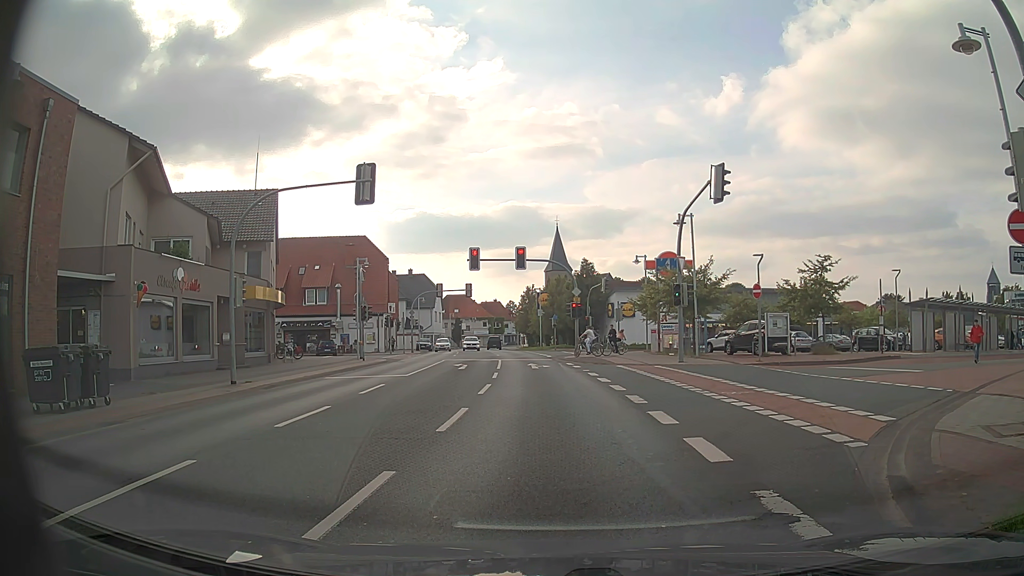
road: primary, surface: asphalt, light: Day
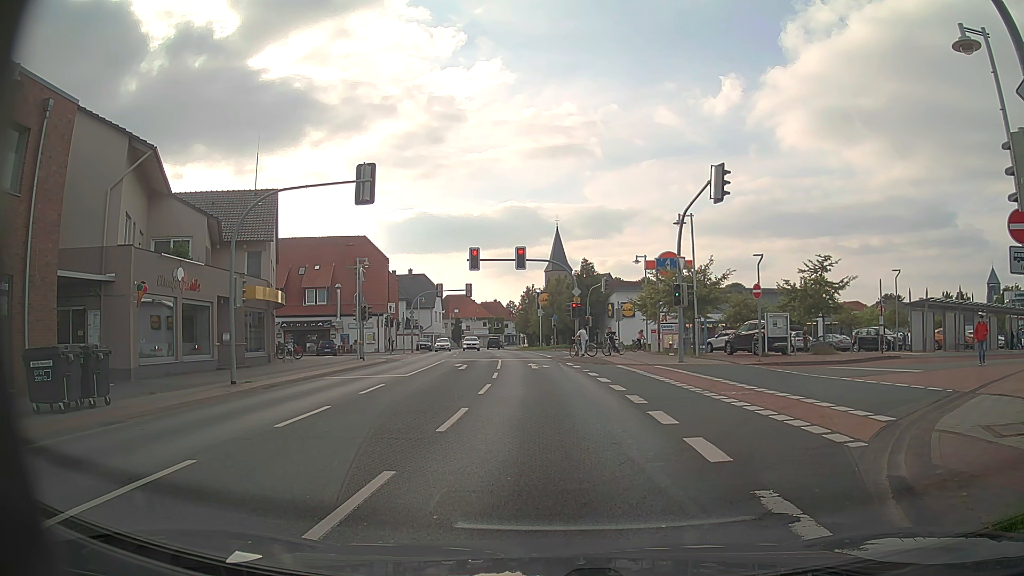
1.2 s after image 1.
(0.0, 0.0) m; 0°
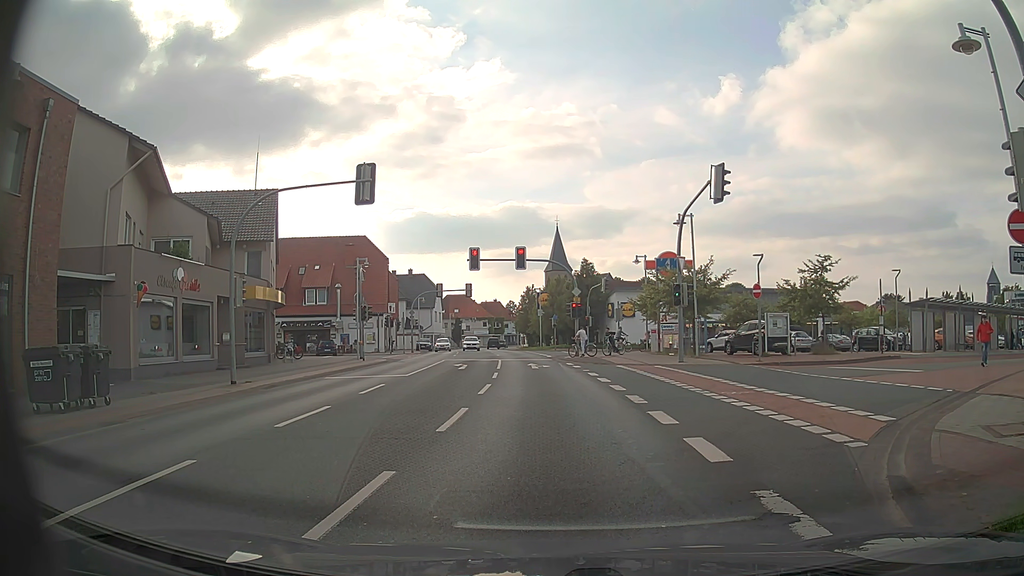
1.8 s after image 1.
(0.0, 0.0) m; 0°
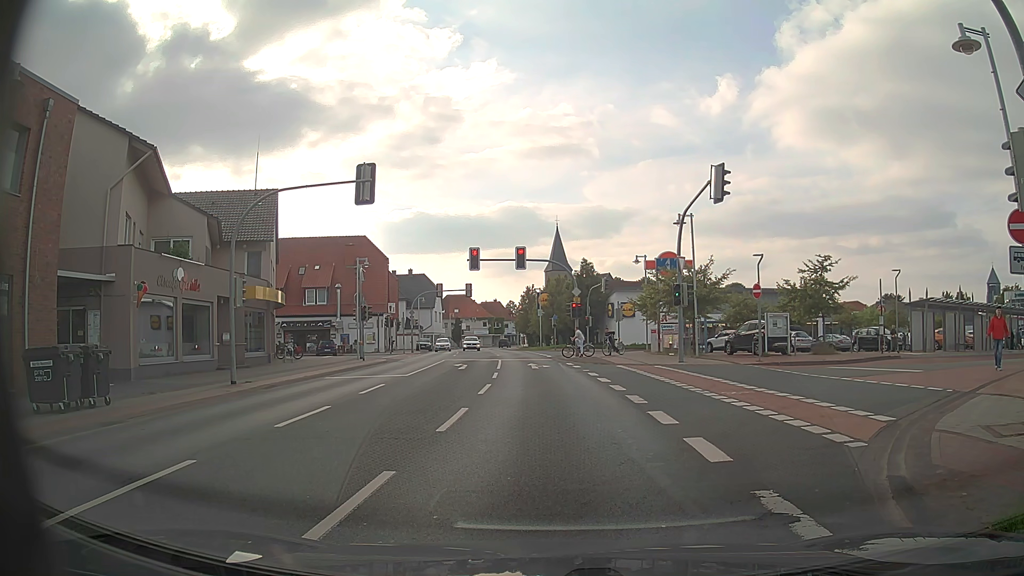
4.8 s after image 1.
(0.0, 0.0) m; 0°
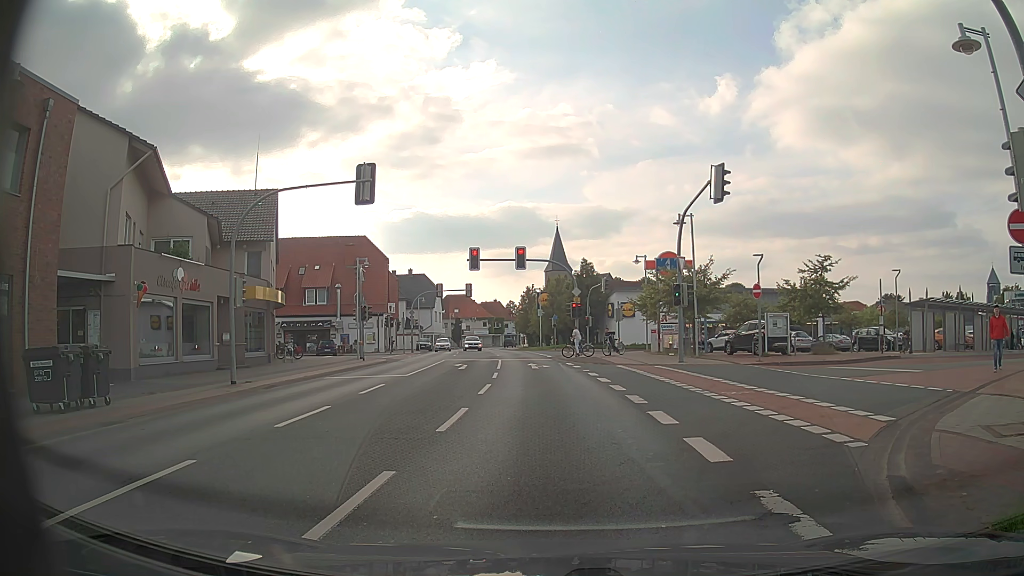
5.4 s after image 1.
(0.0, 0.0) m; 0°
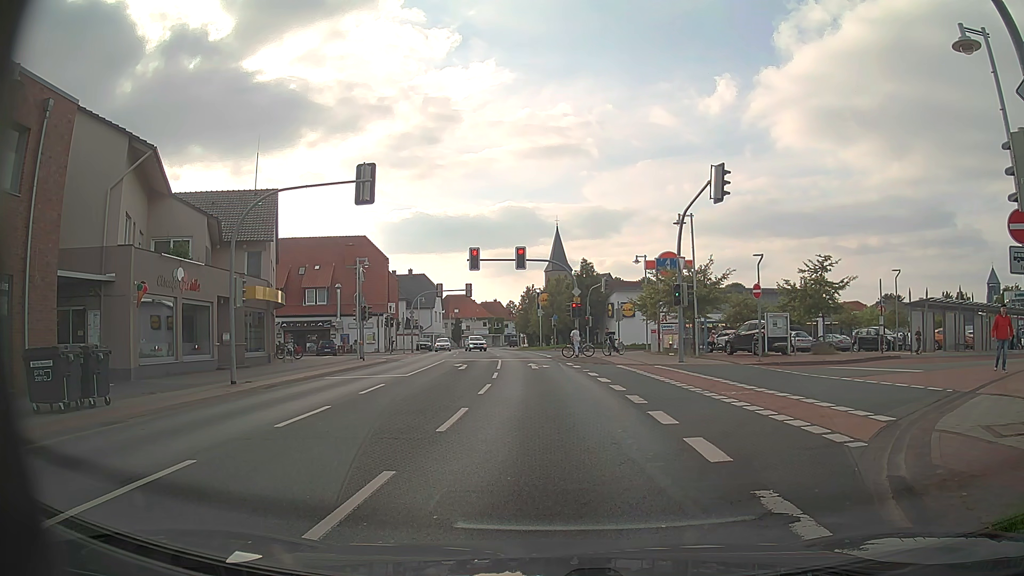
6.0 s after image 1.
(0.0, 0.0) m; 0°
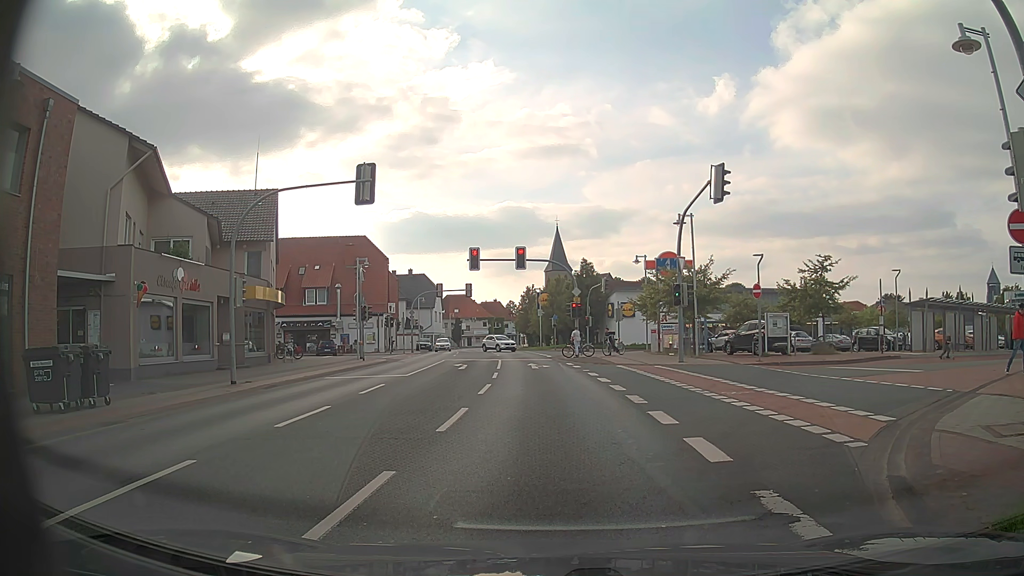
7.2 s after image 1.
(0.0, 0.0) m; 0°
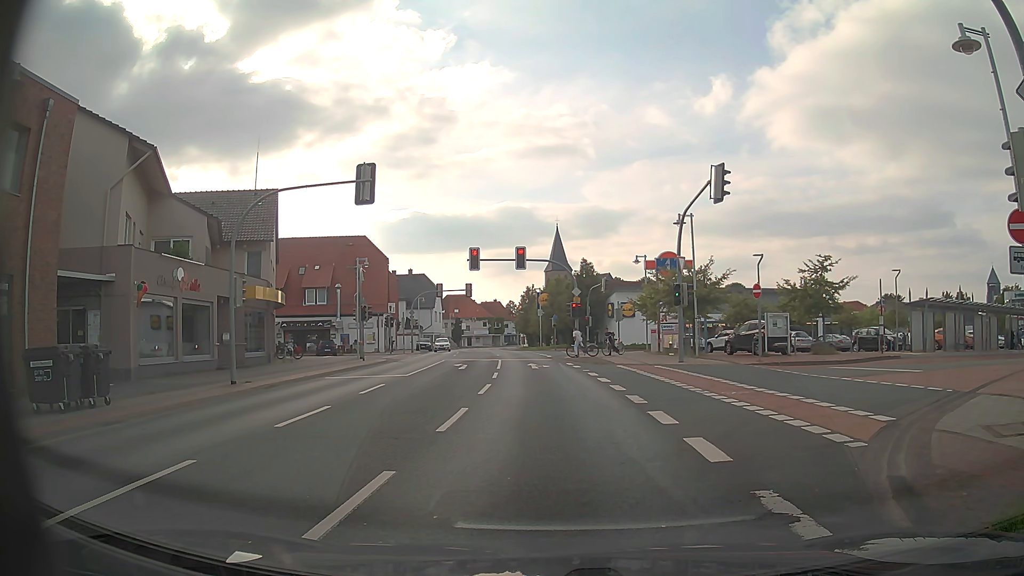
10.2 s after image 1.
(0.0, 0.0) m; 0°
(0, +10) (-1, +20) (-2, +30) (-3, +40) (-4, +50) (-6, +60) (-8, +70) (-9, +79) (-11, +89) (-12, +99) m
